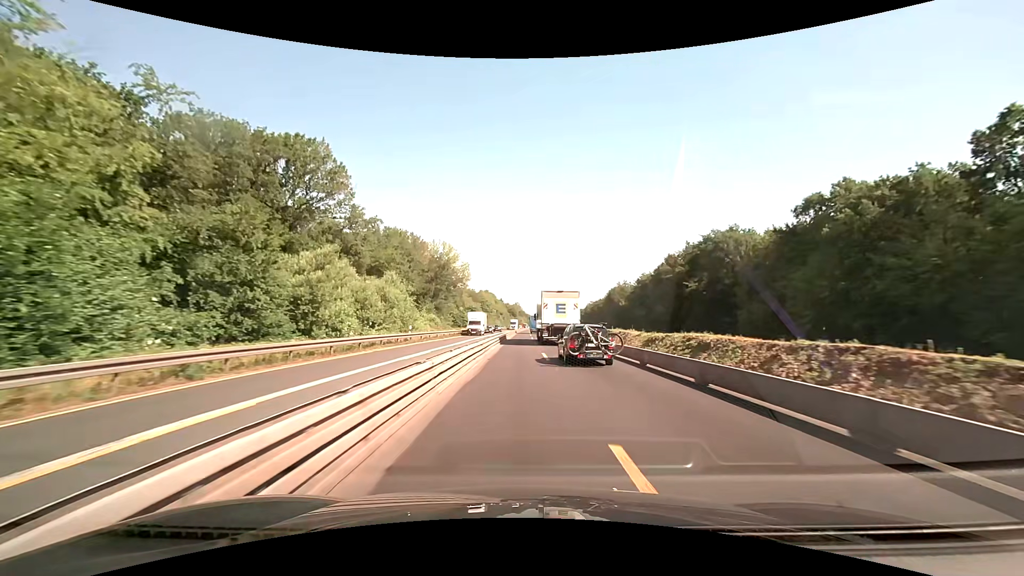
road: motorway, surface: concrete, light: Day
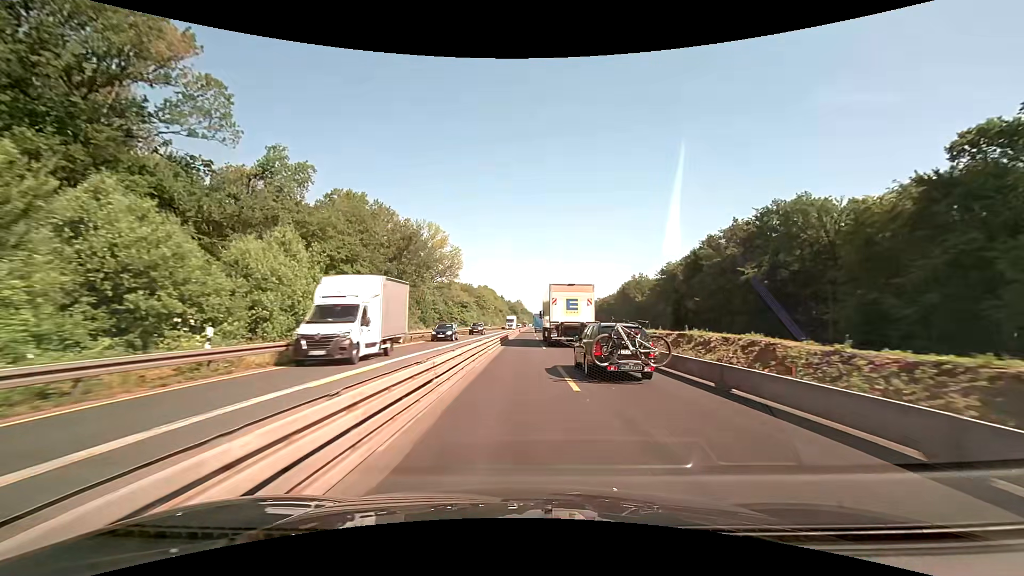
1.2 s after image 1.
(0.0, +25.1) m; 0°
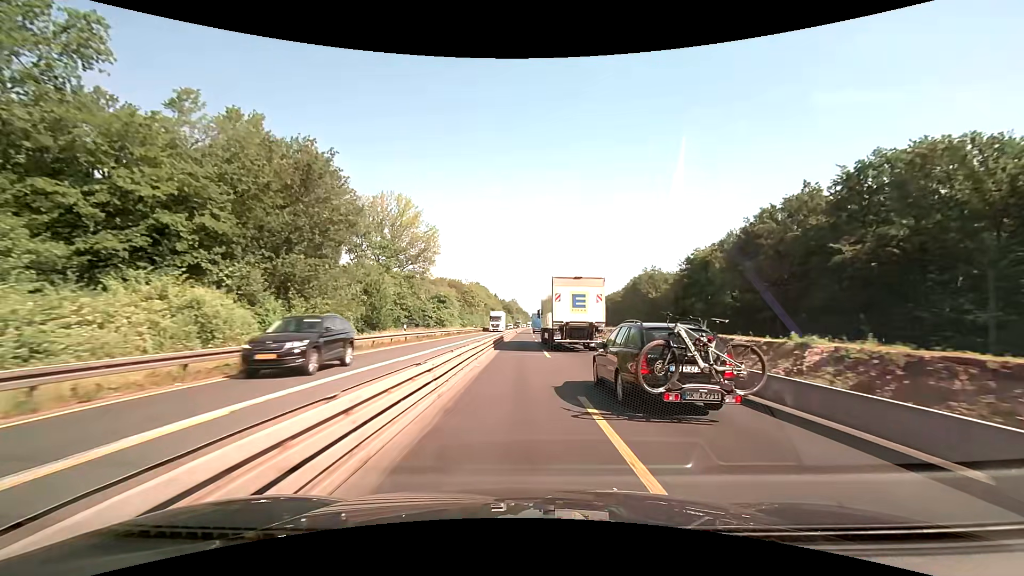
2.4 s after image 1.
(+0.1, +24.9) m; +1°
(0, +10) (0, +20) (0, +30) (0, +40) (0, +50) (0, +60) (0, +70) (0, +80) (0, +90) (0, +100) m
